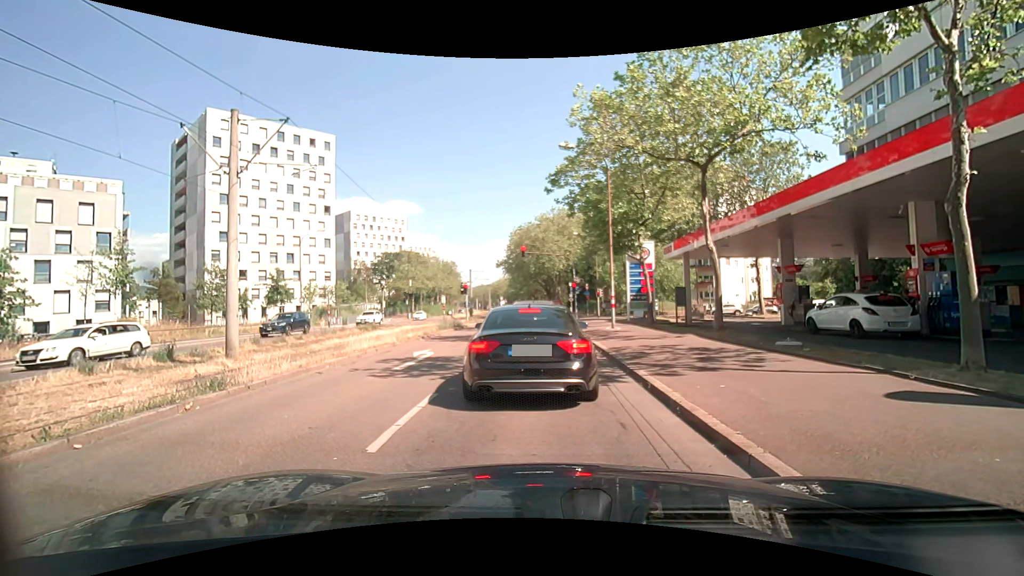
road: tertiary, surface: asphalt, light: Day
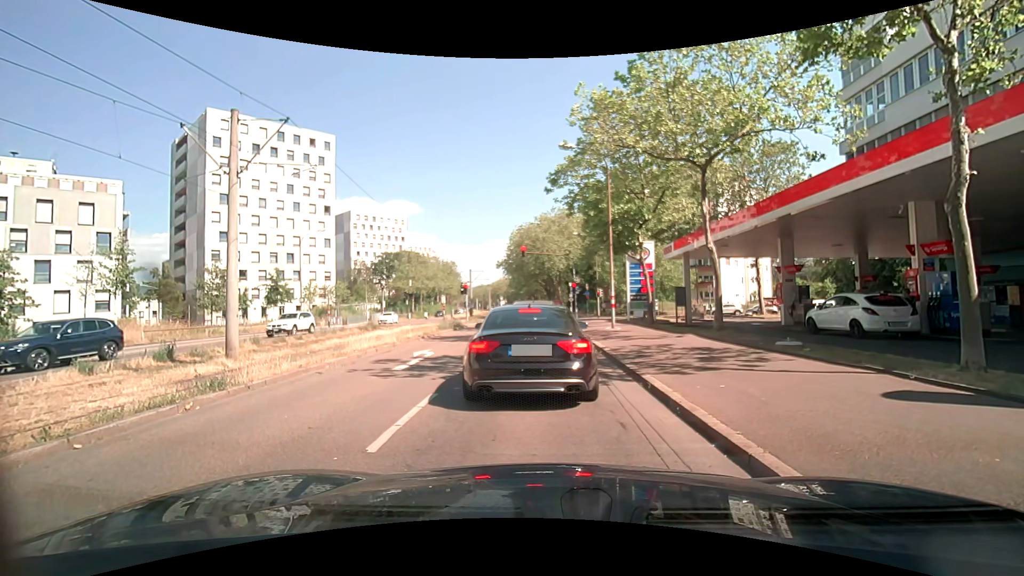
(0.0, 0.0) m; 0°
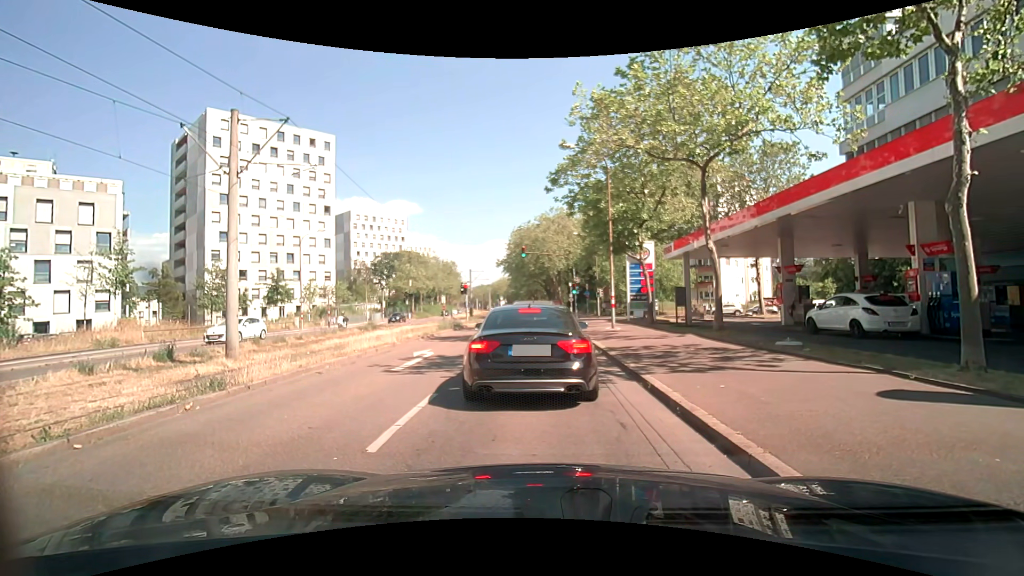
(0.0, 0.0) m; 0°
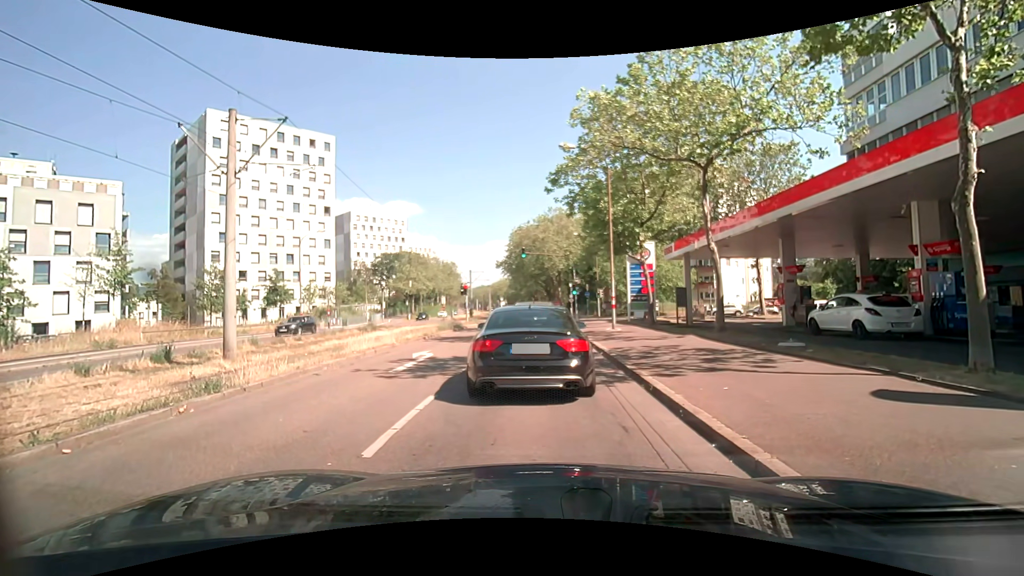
(0.0, +0.1) m; 0°
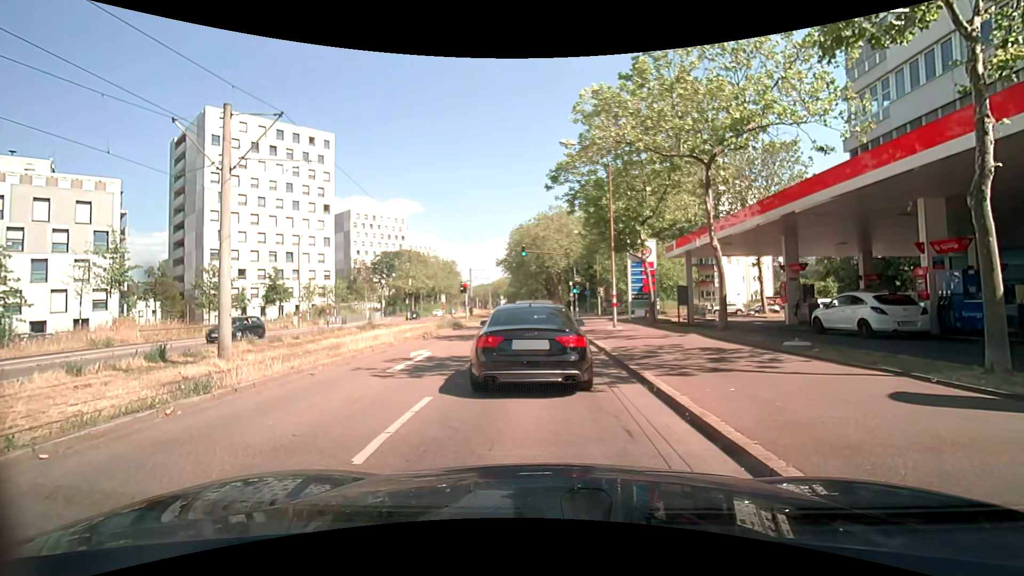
(0.0, +0.2) m; 0°
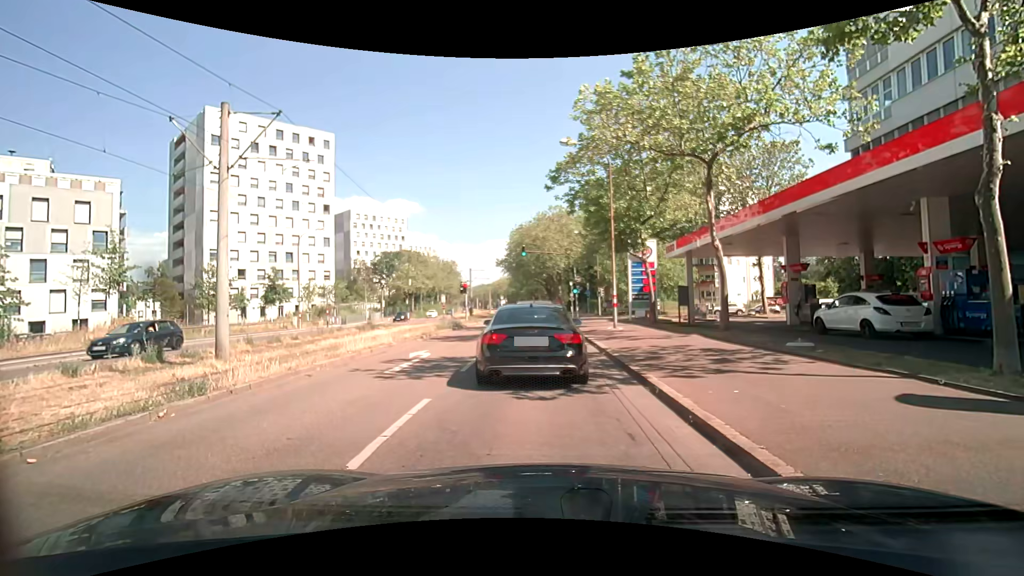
(0.0, +0.1) m; 0°
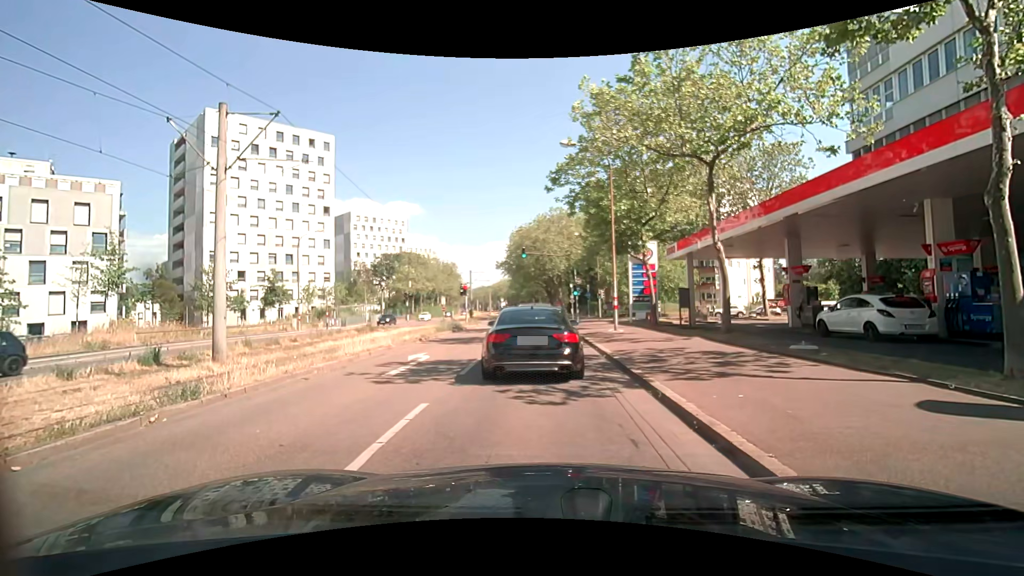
(0.0, +0.2) m; 0°
